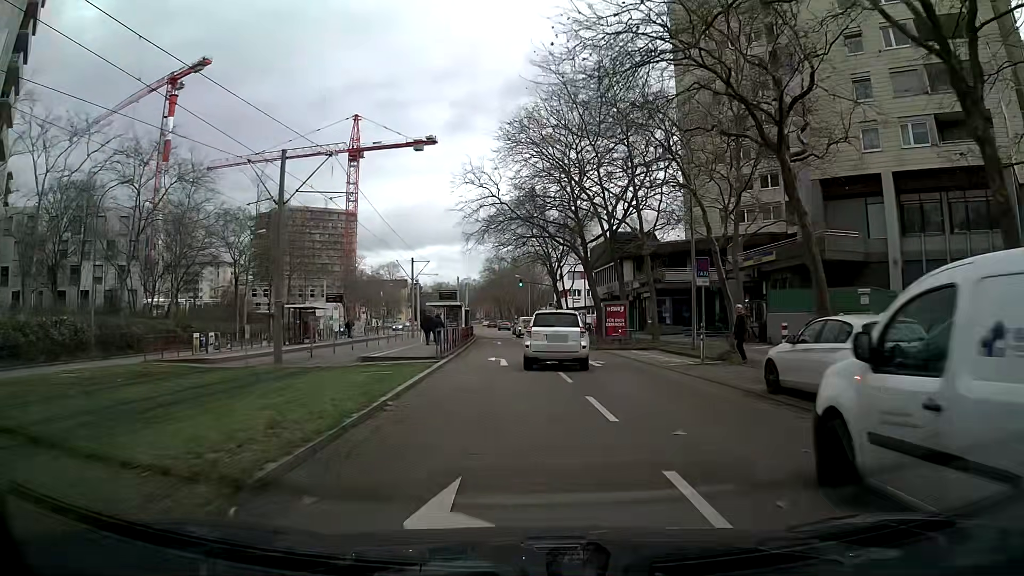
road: tertiary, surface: asphalt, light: Day
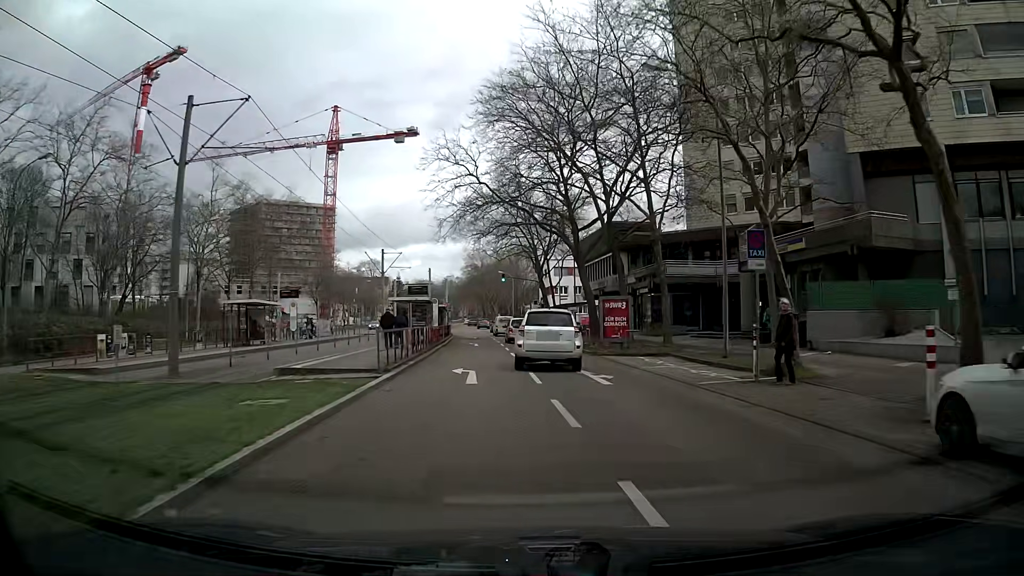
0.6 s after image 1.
(+0.1, +6.5) m; +1°
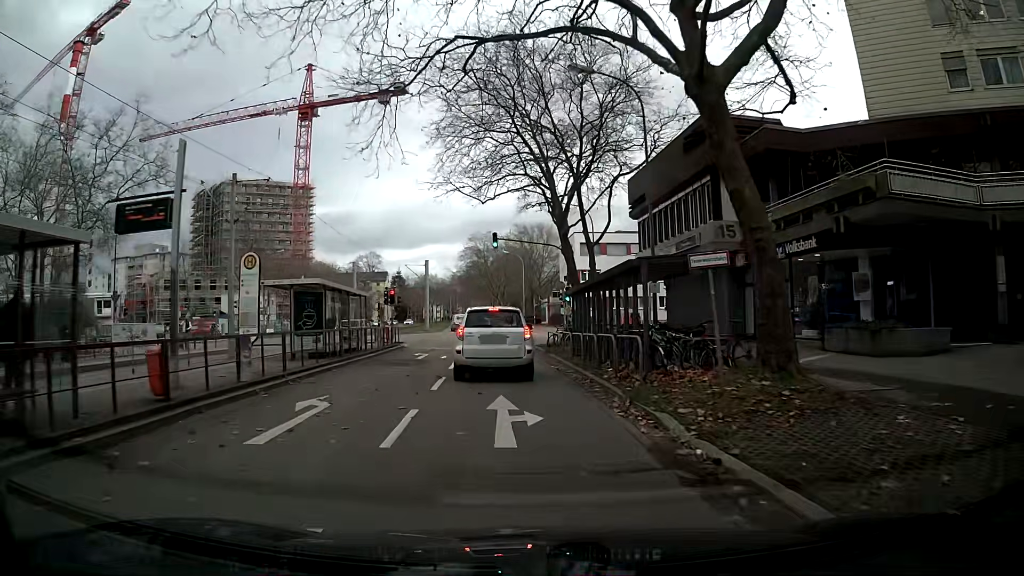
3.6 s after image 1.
(-0.3, +31.1) m; -3°
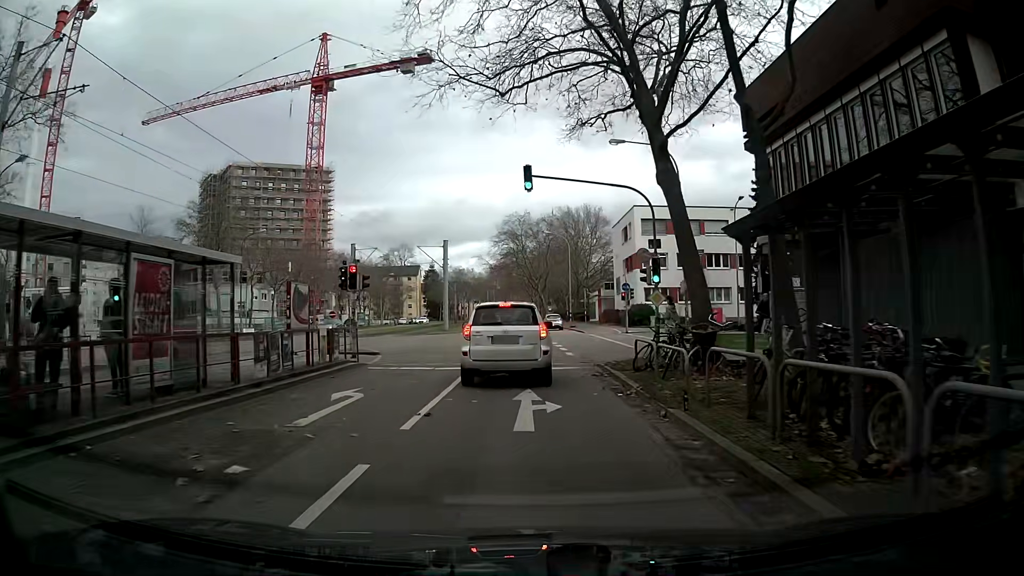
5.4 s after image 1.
(-0.5, +16.1) m; -3°
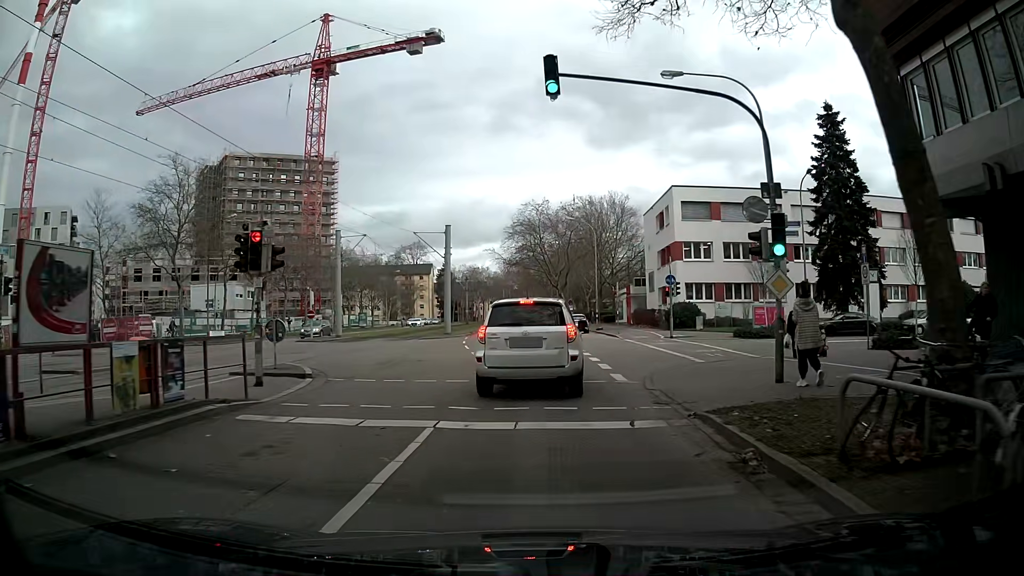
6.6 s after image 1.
(-0.1, +9.5) m; -1°
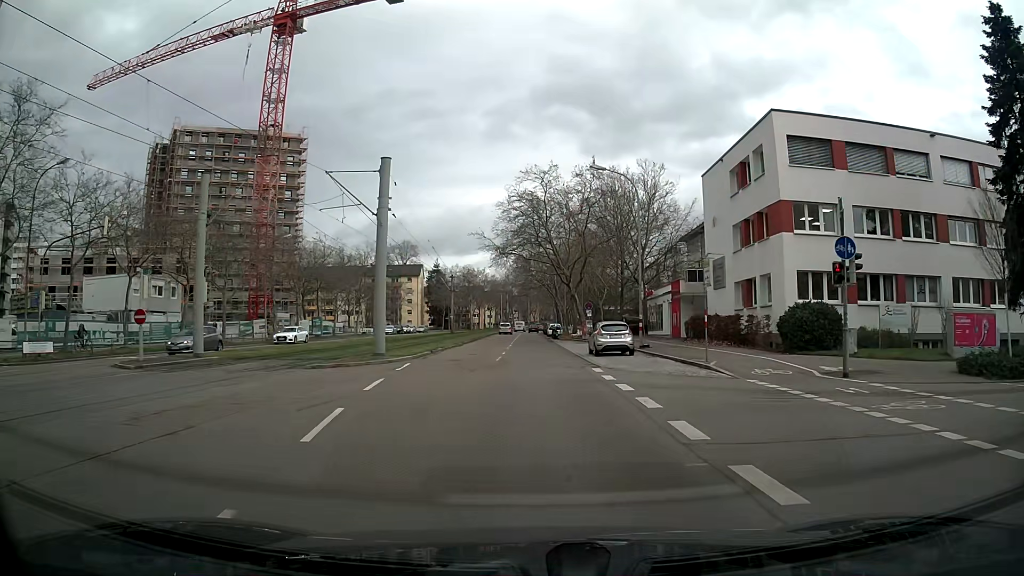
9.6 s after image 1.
(0.0, +21.4) m; 0°
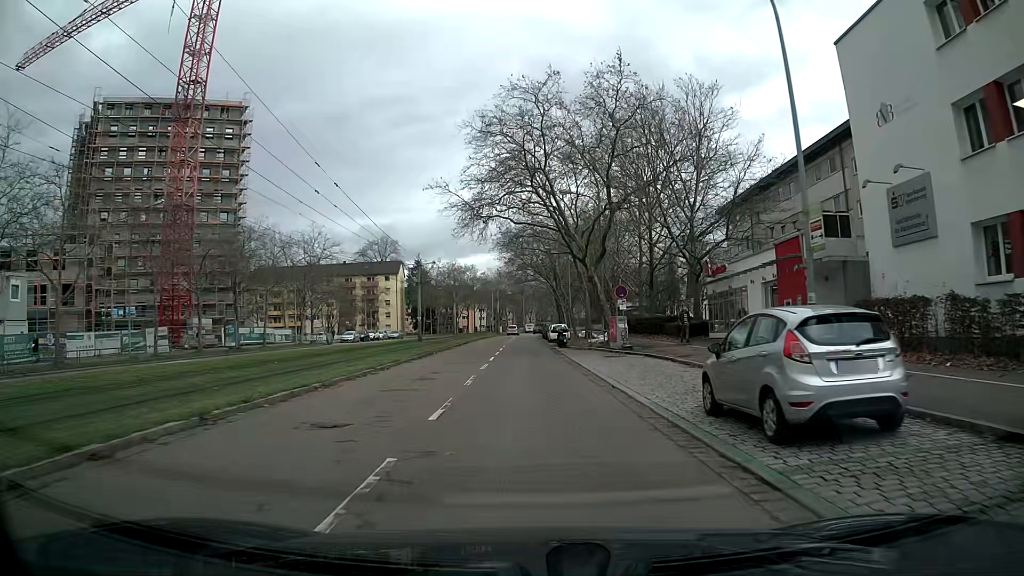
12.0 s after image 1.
(0.0, +22.1) m; 0°
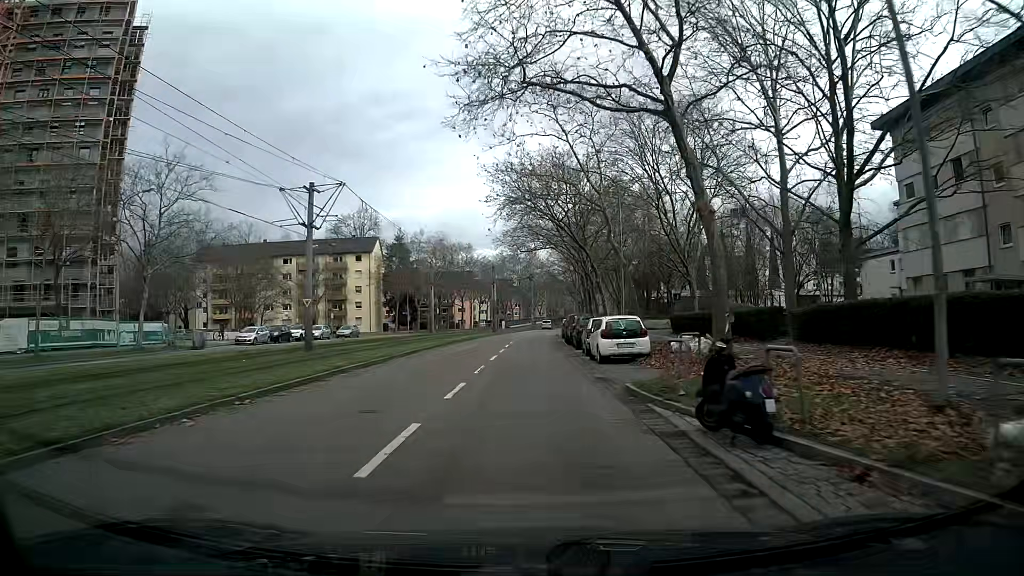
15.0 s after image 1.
(-0.1, +34.1) m; -1°
